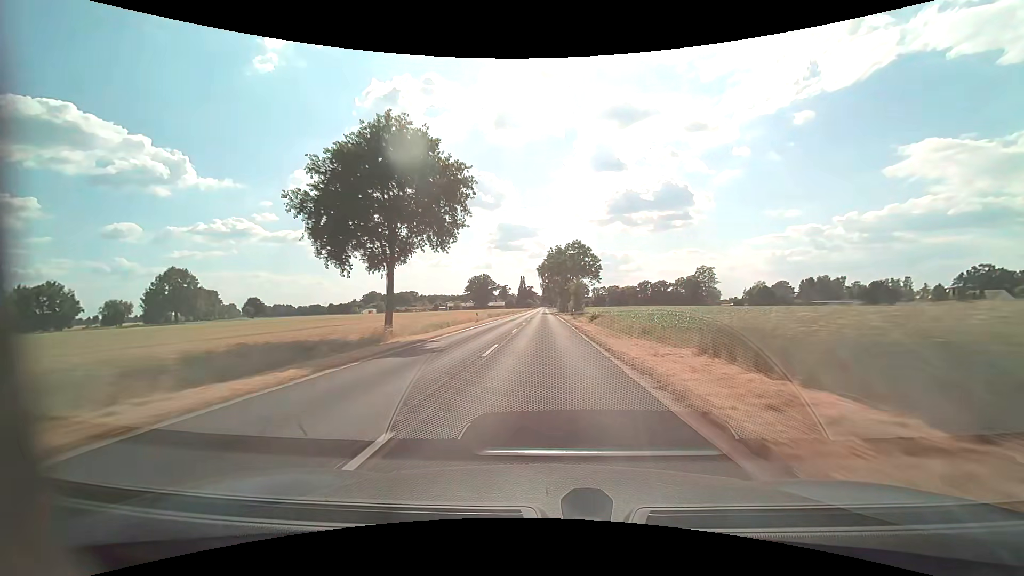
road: secondary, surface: asphalt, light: Day
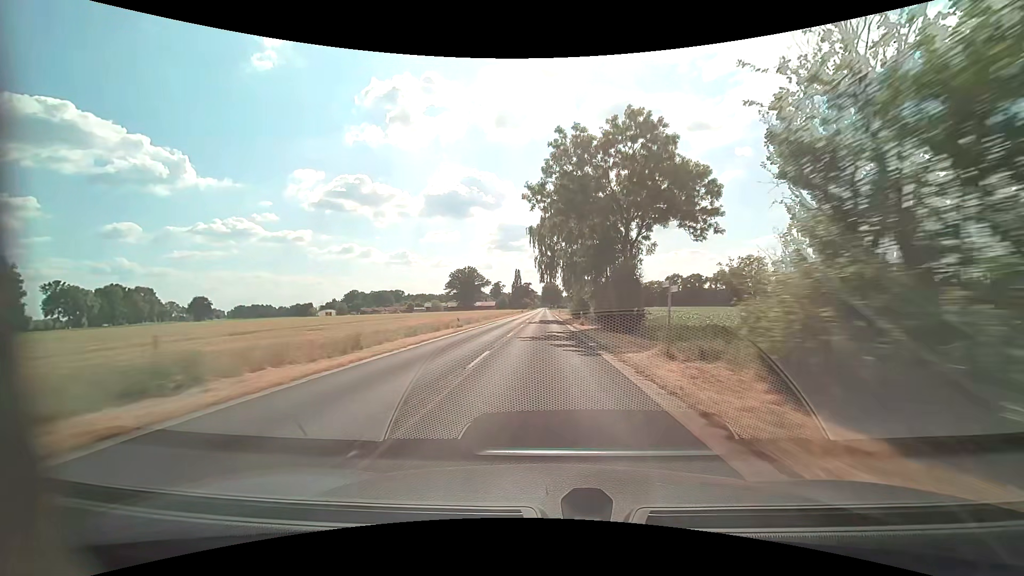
(-0.1, +62.2) m; 0°
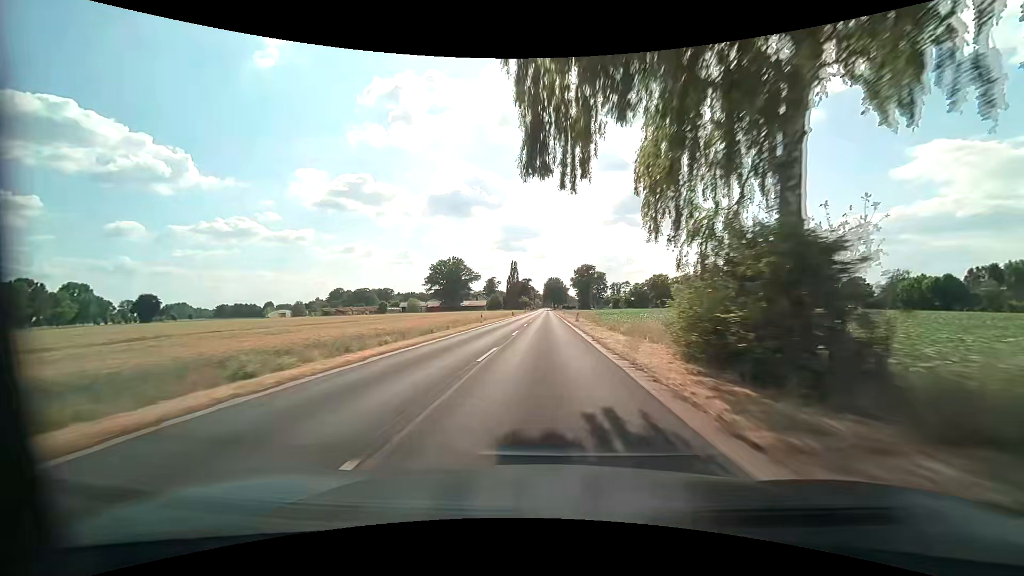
(-0.1, +47.1) m; 0°
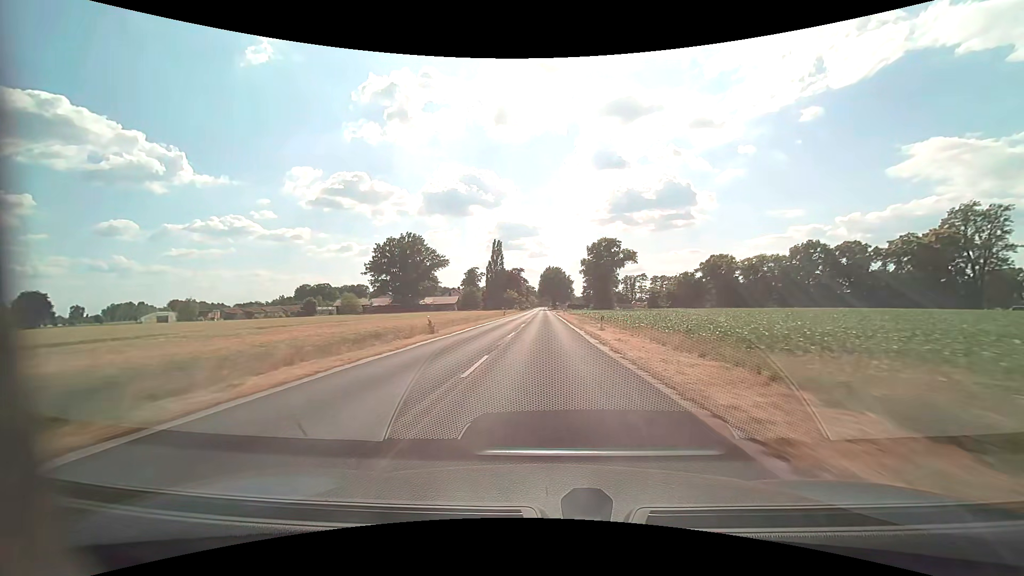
(+0.1, +63.0) m; 0°
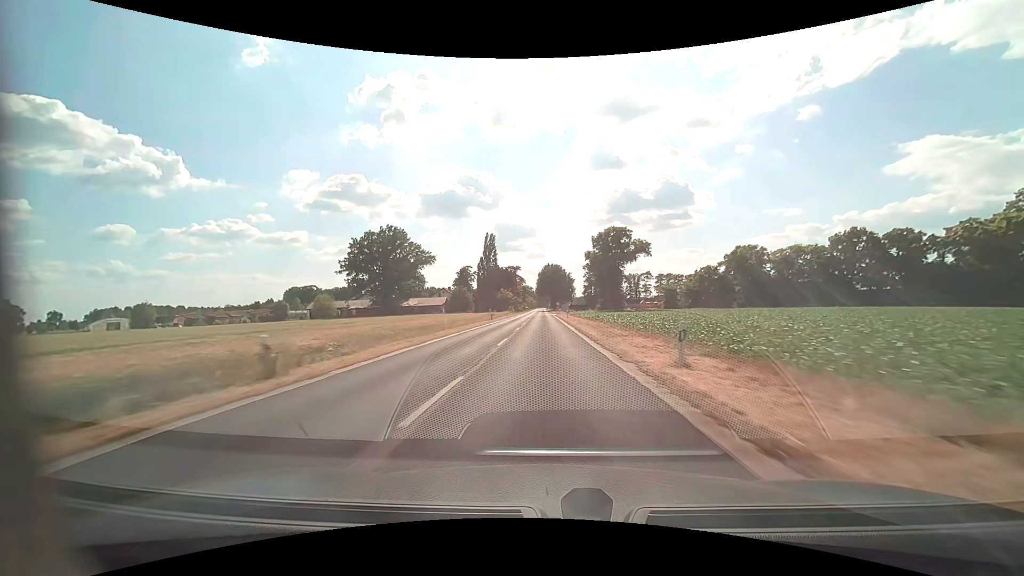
(+0.1, +15.8) m; 0°
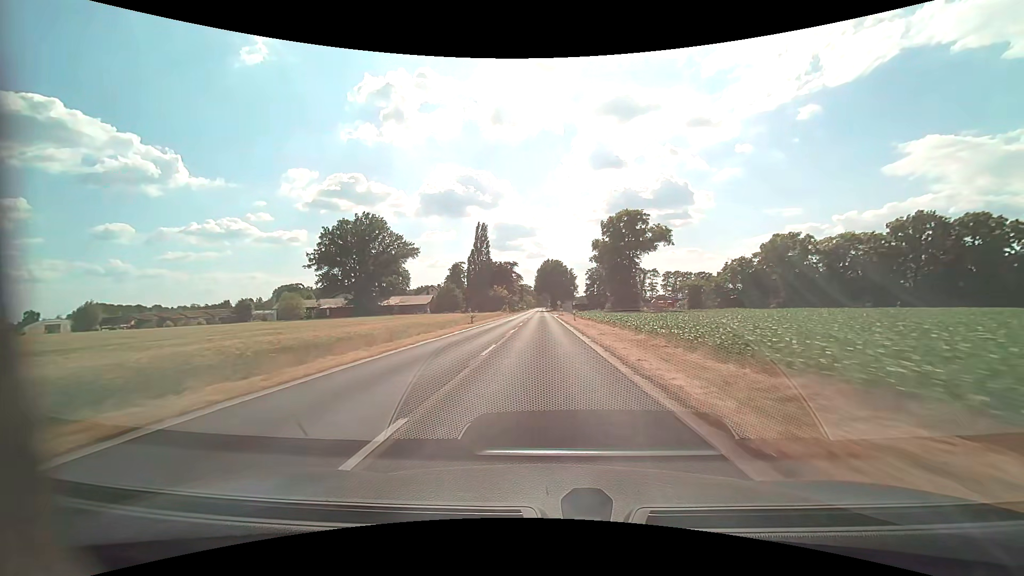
(0.0, +15.8) m; 0°
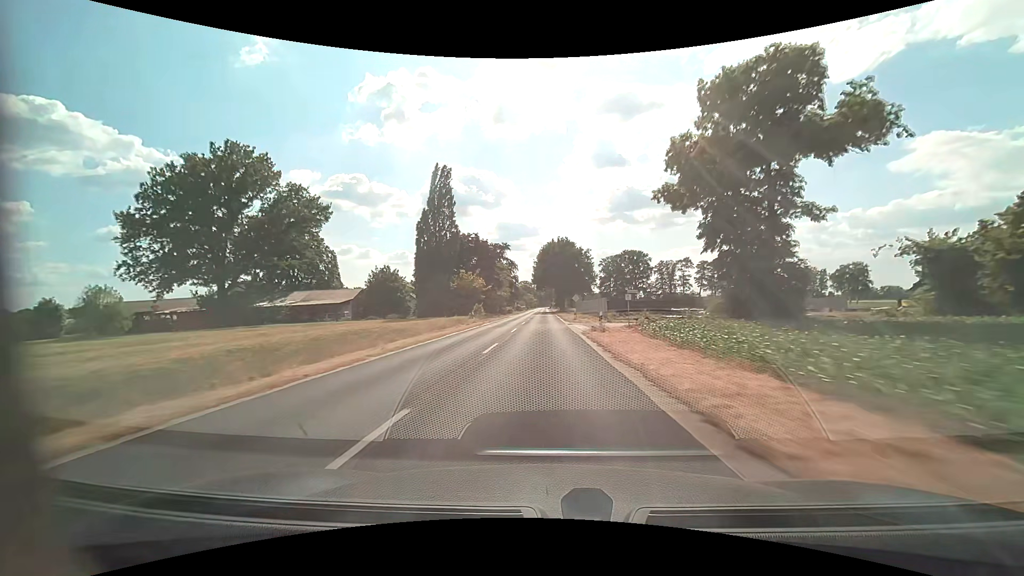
(-0.2, +47.4) m; 0°
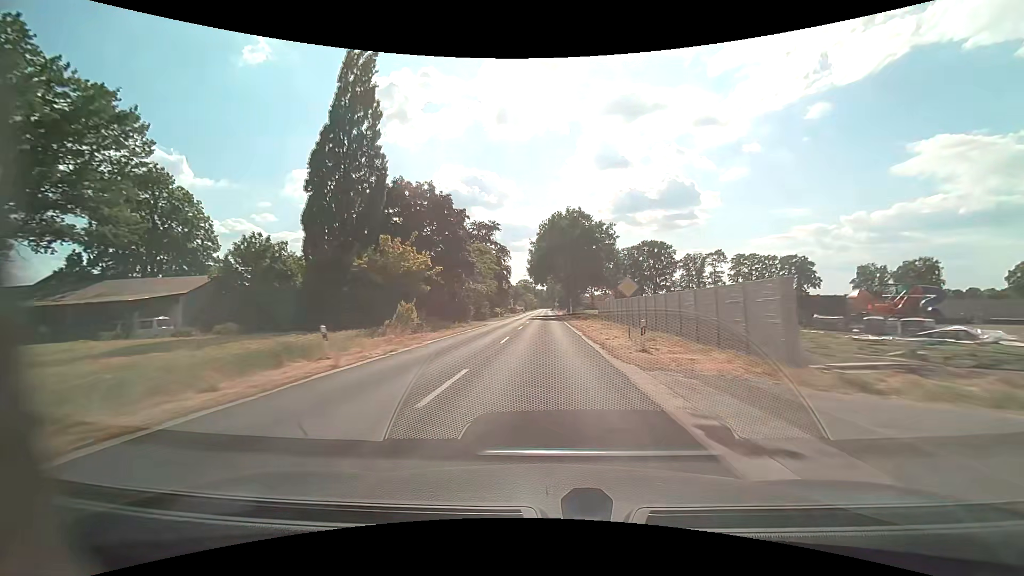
(-0.1, +31.6) m; -1°
